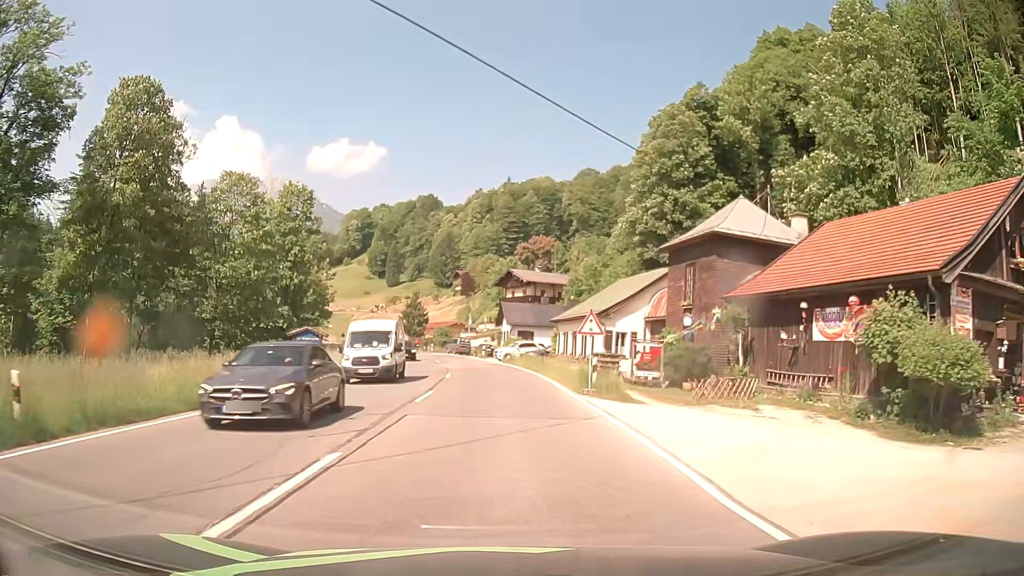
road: primary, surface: asphalt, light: Day
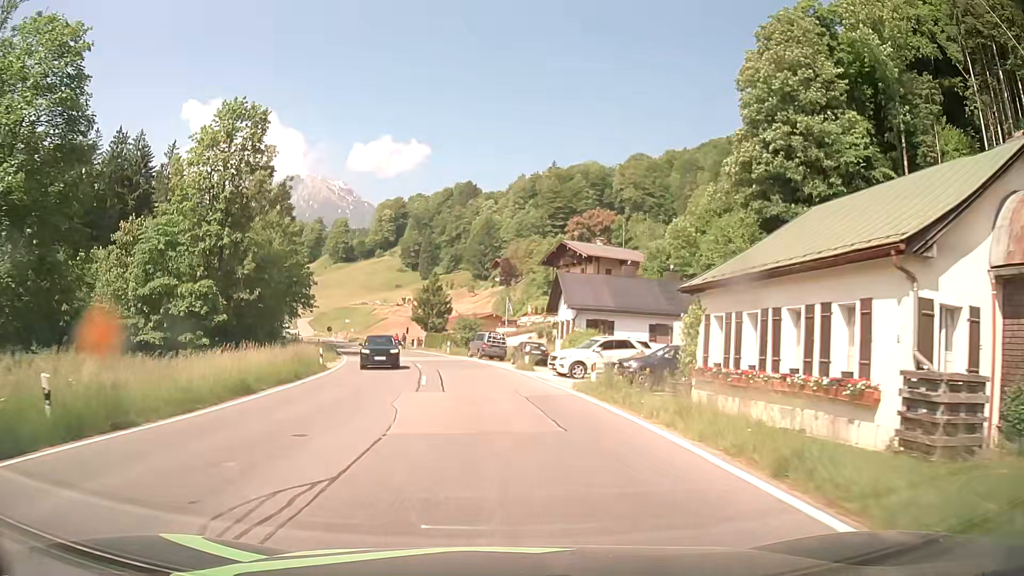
(-0.9, +30.4) m; -3°
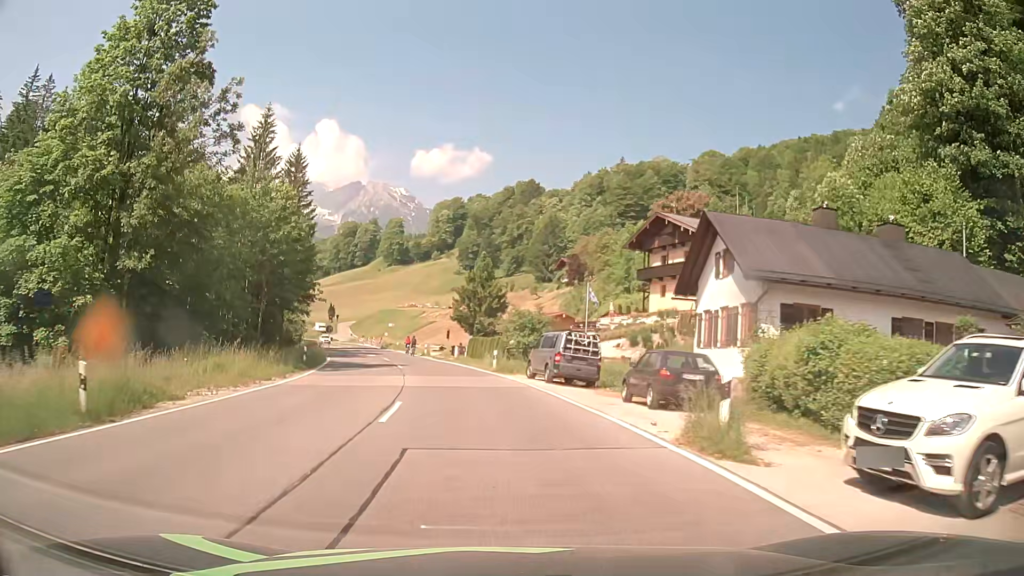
(-1.1, +22.8) m; -6°
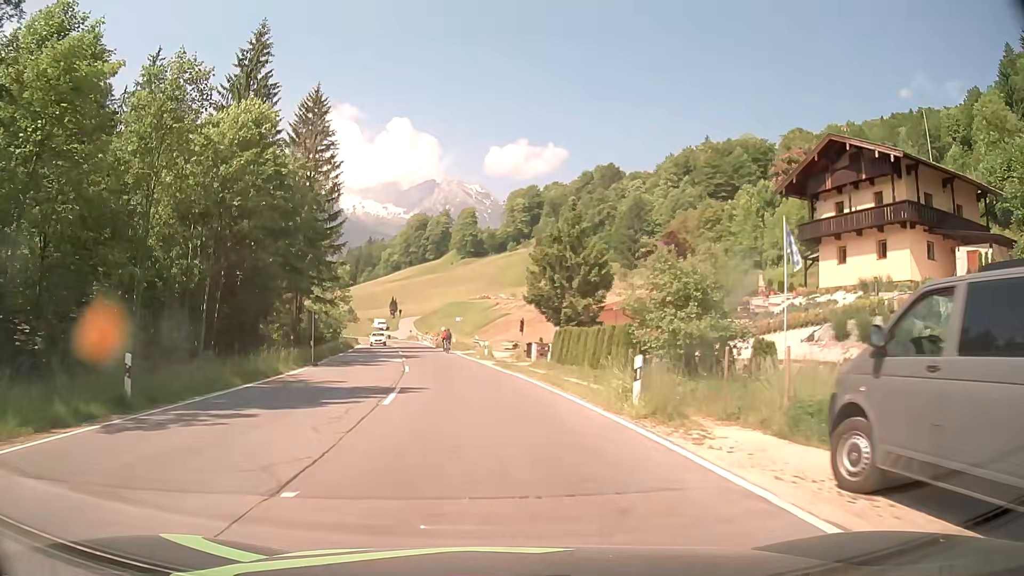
(-1.2, +22.1) m; -7°
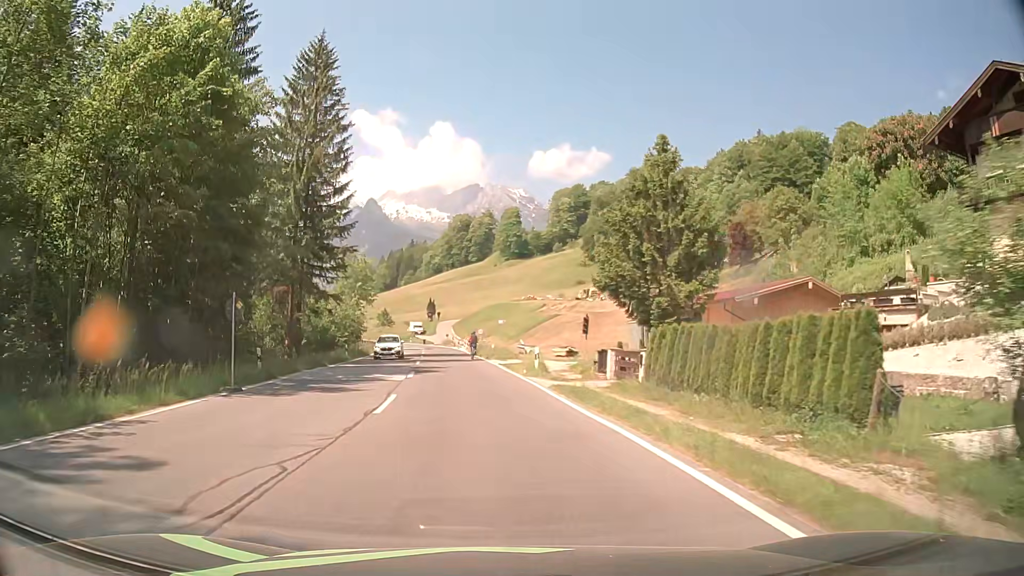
(-0.4, +13.5) m; -4°
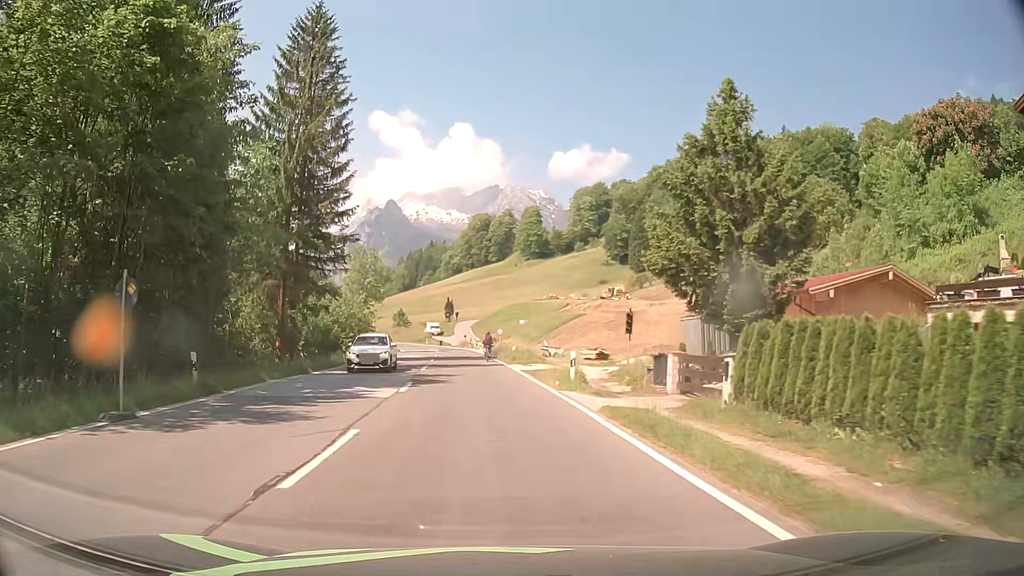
(-0.1, +6.4) m; -2°
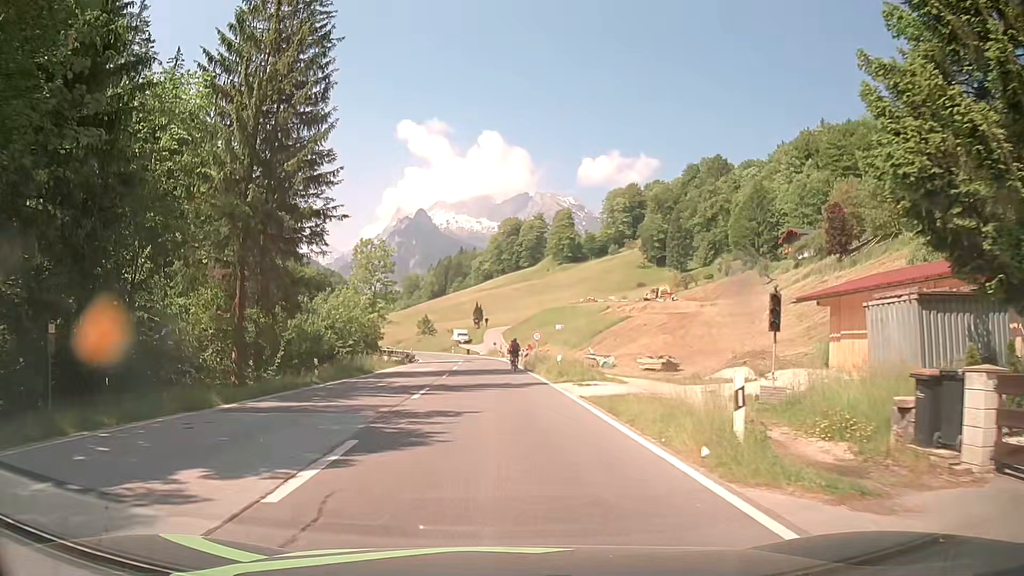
(-0.2, +12.0) m; -3°
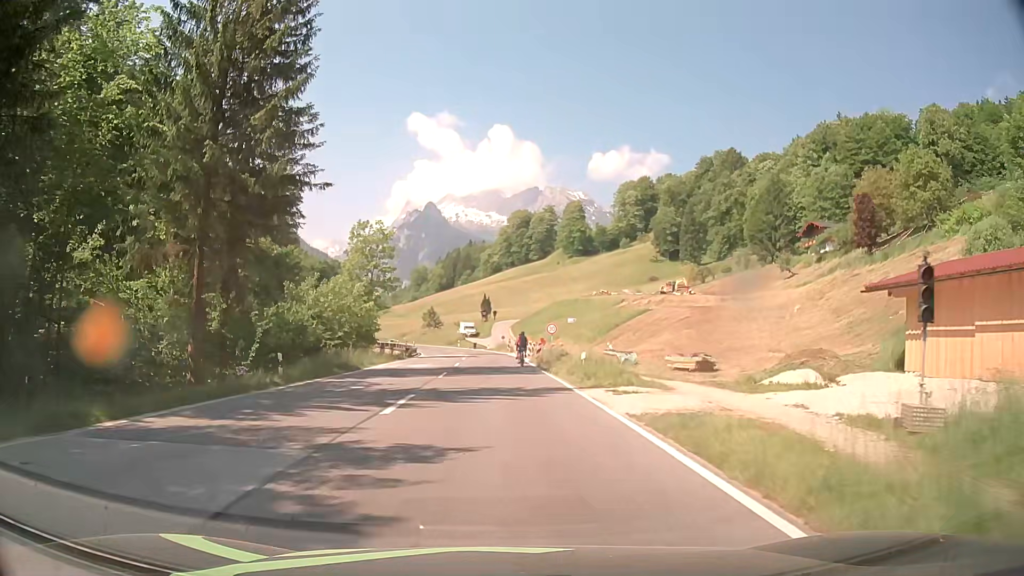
(0.0, +5.6) m; 0°
(0, +10) (0, +20) (-1, +30) (-1, +40) (-1, +50) (-2, +60) (-2, +70) (-4, +80) (-6, +90) (-9, +99) m
